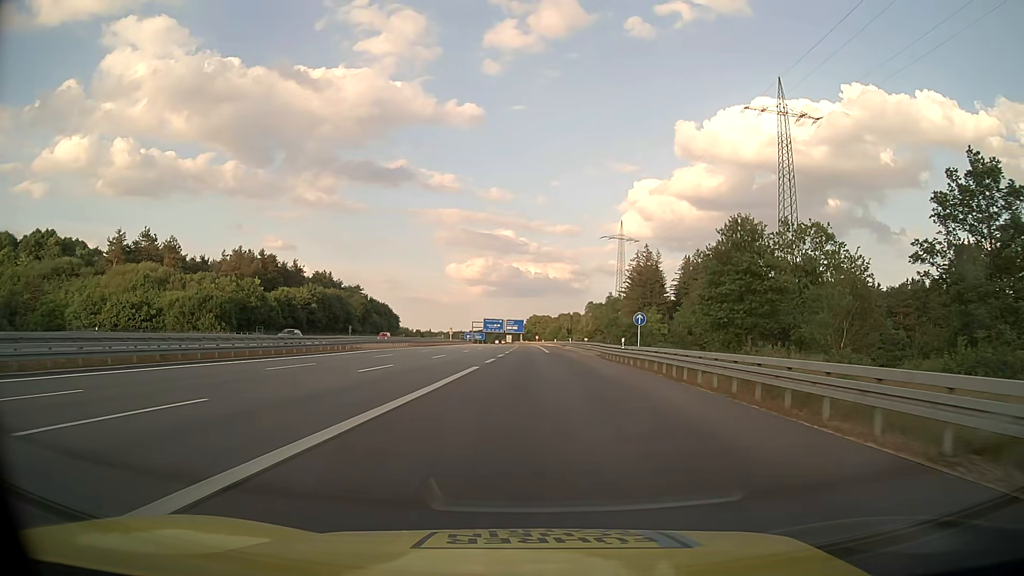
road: motorway_link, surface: asphalt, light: Day
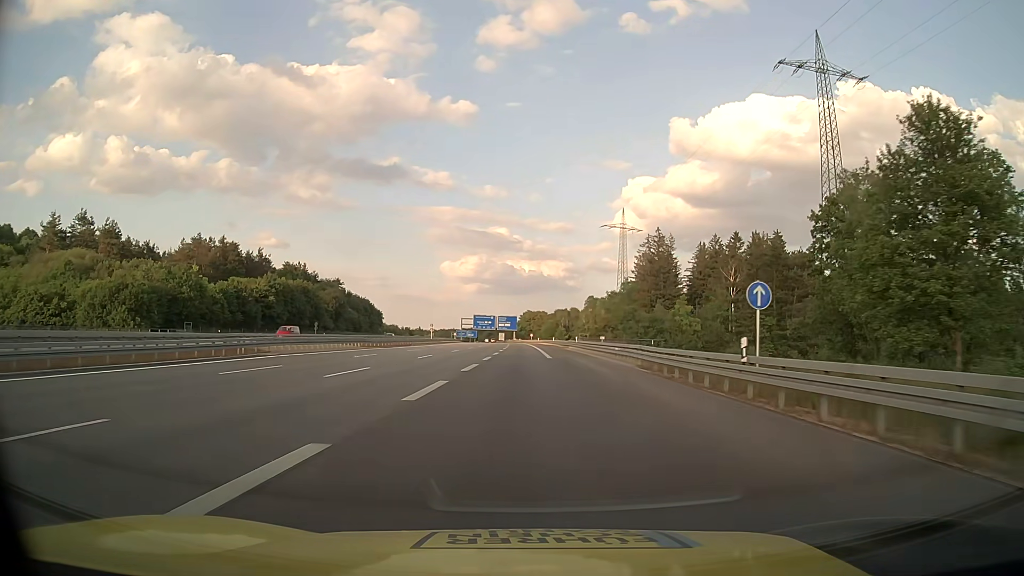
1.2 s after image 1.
(+0.3, +22.8) m; +1°
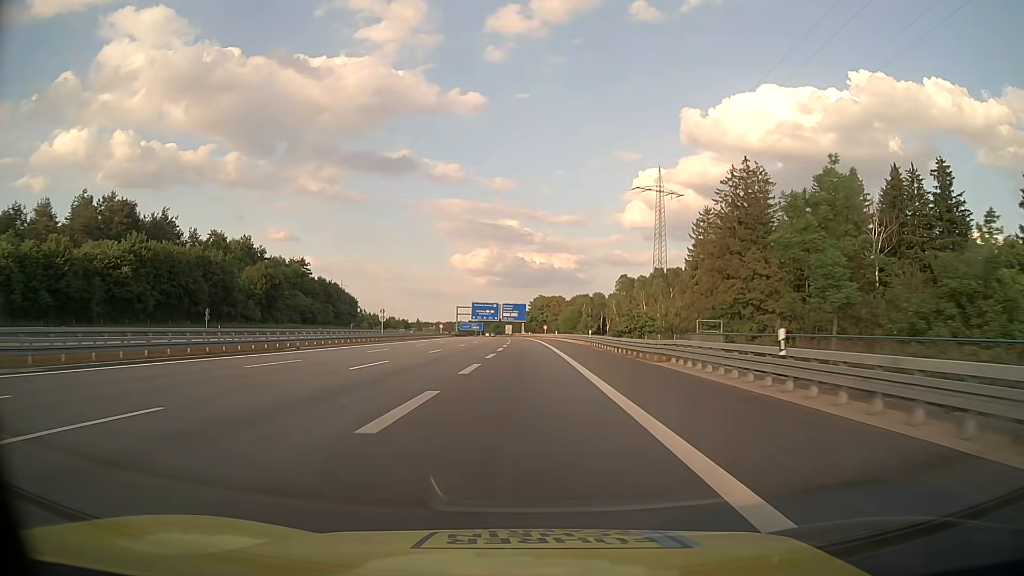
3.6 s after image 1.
(-0.2, +54.4) m; -1°
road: motorway
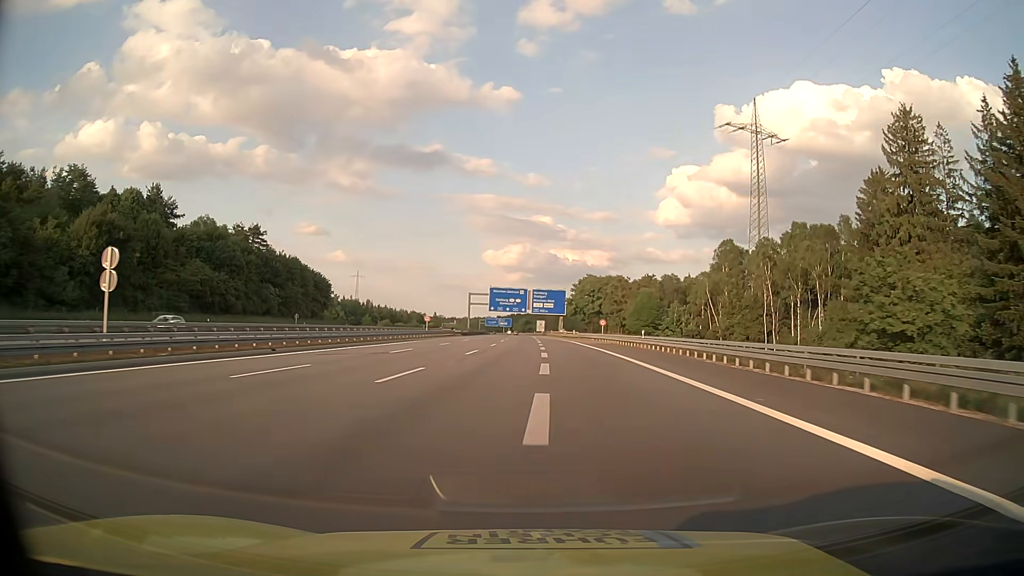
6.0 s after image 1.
(-1.7, +61.4) m; -3°
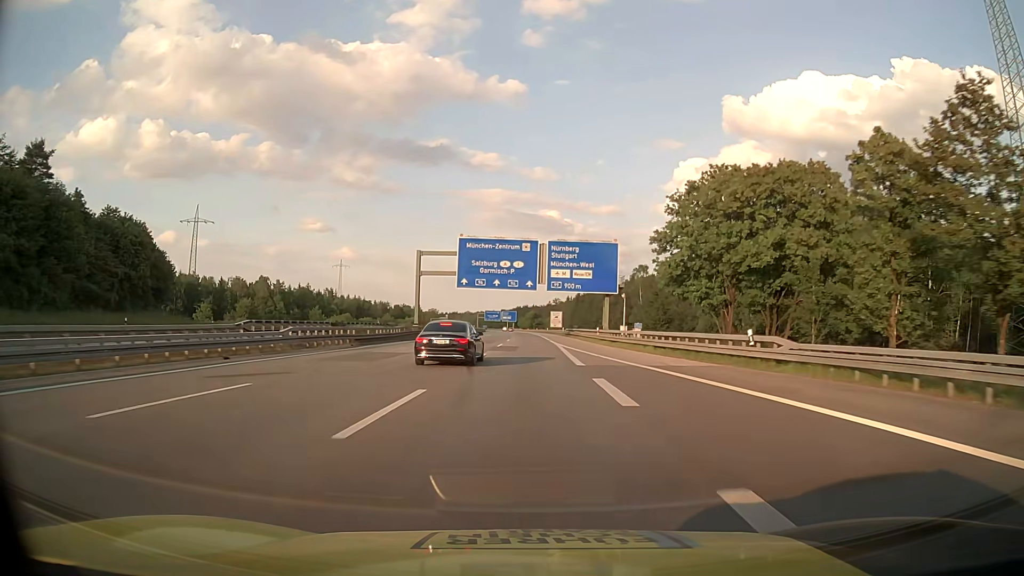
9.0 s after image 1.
(0.0, +80.9) m; -1°
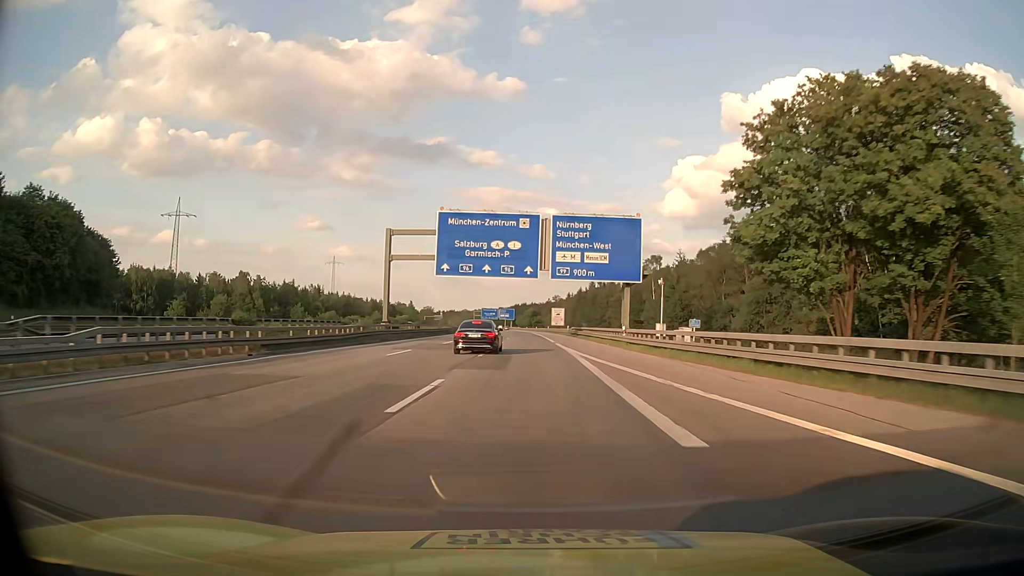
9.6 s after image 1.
(0.0, +16.1) m; 0°
(0, +10) (0, +20) (0, +30) (0, +40) (0, +50) (0, +60) (0, +70) (0, +80) (0, +90) (0, +100) m
